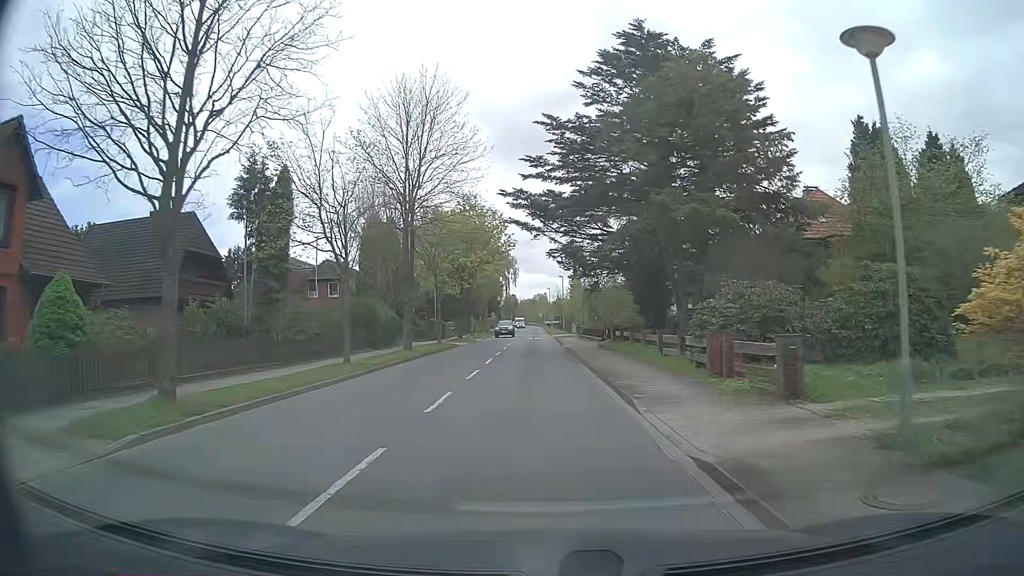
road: tertiary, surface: asphalt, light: Day
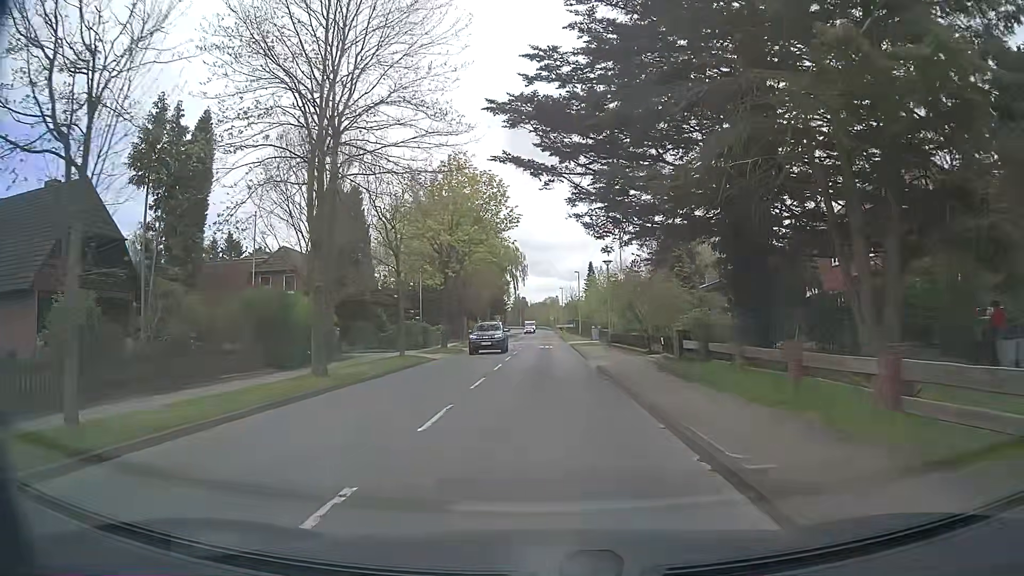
(-0.1, +13.8) m; -1°
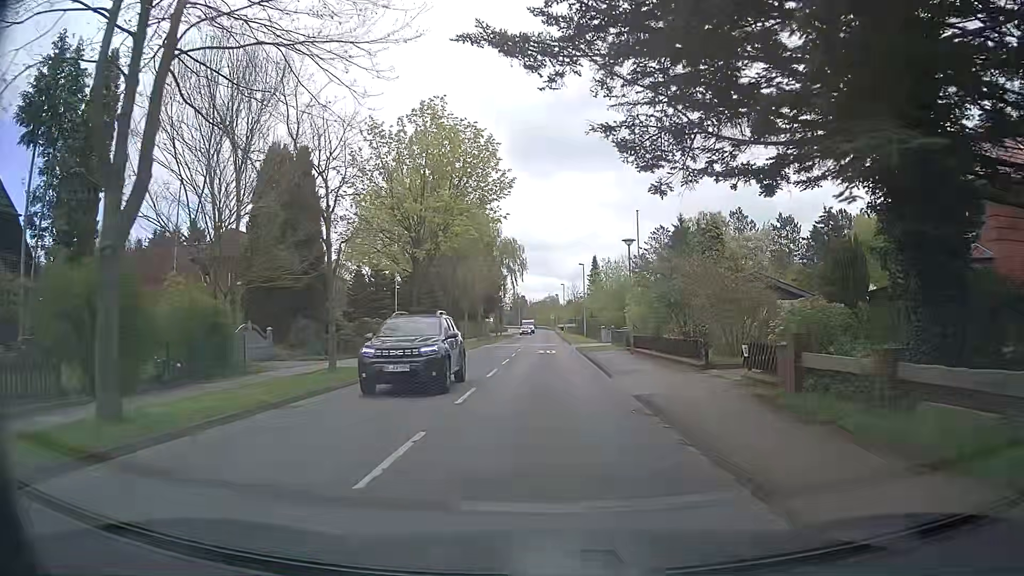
(-0.1, +9.2) m; 0°
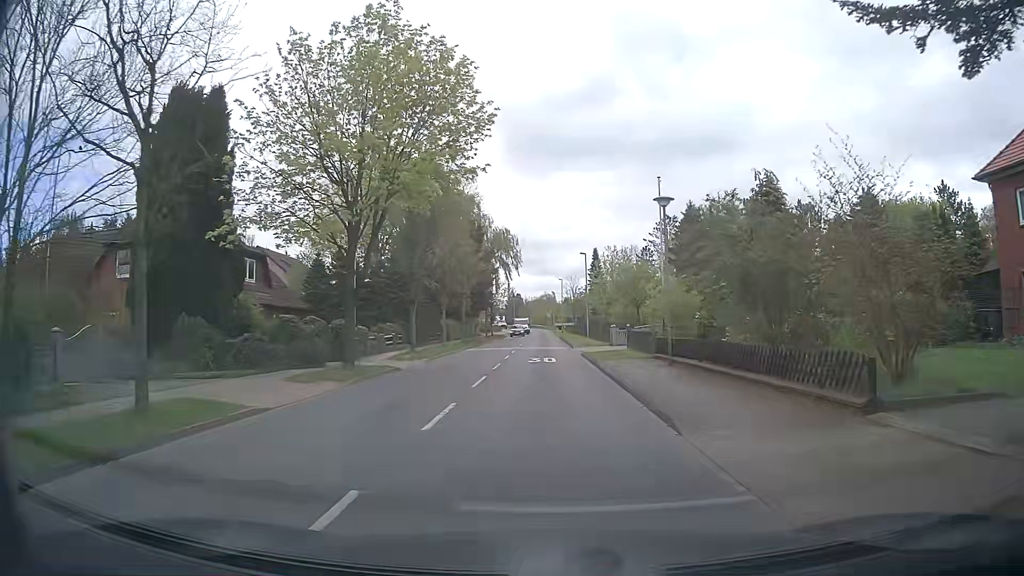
(-0.1, +9.2) m; +1°
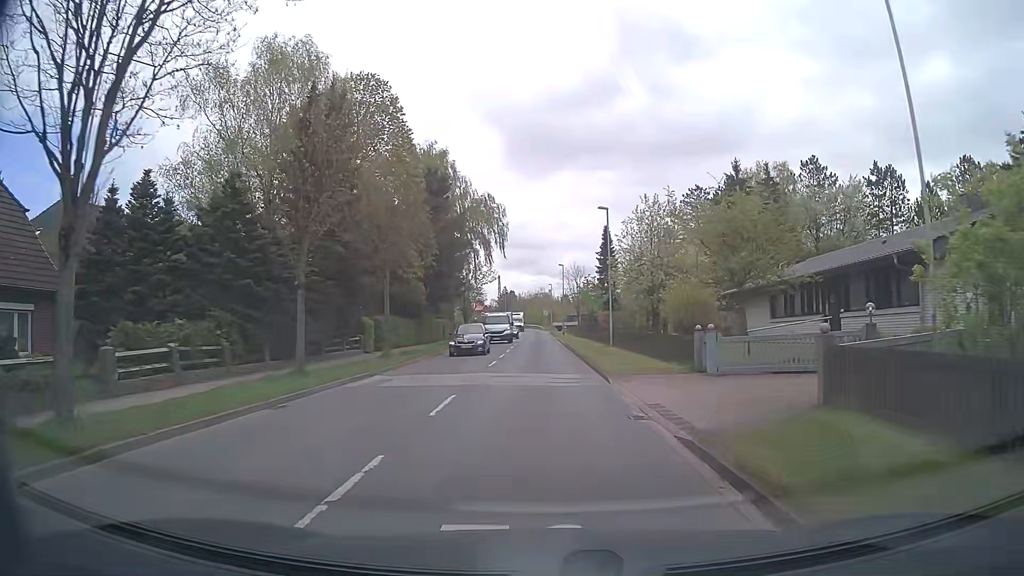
(-0.2, +23.1) m; -1°
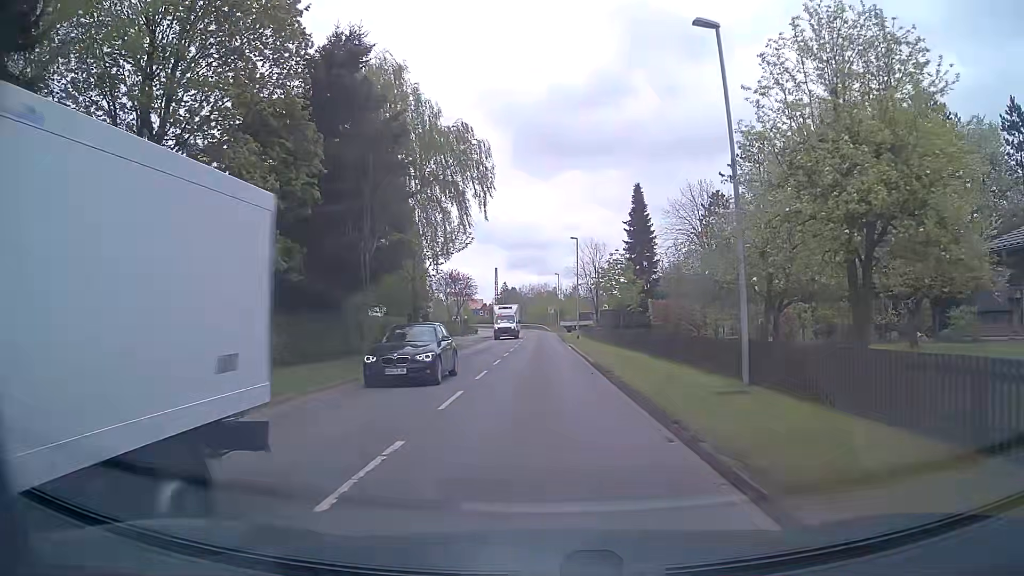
(+0.1, +23.2) m; 0°
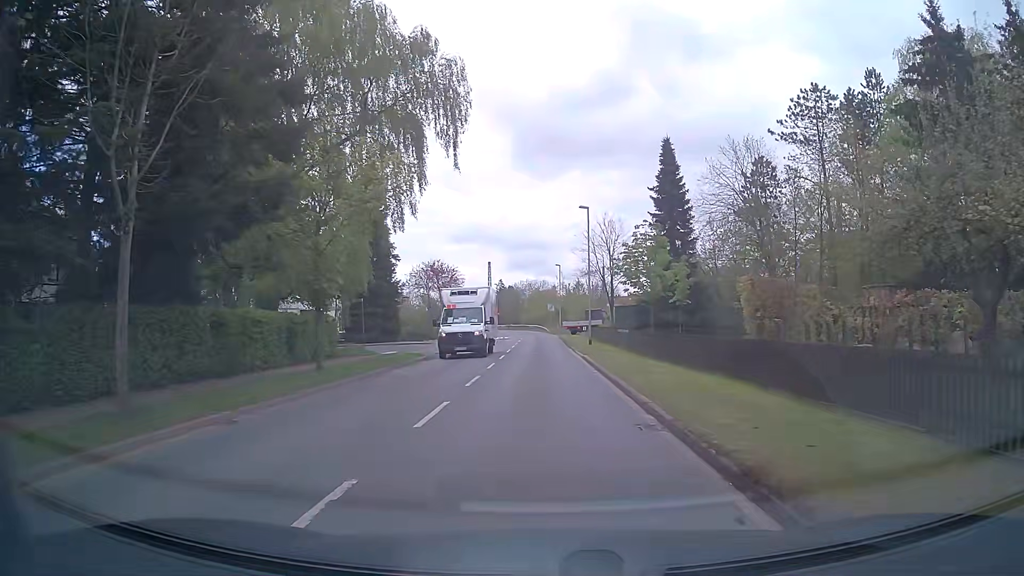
(+0.1, +13.9) m; +1°
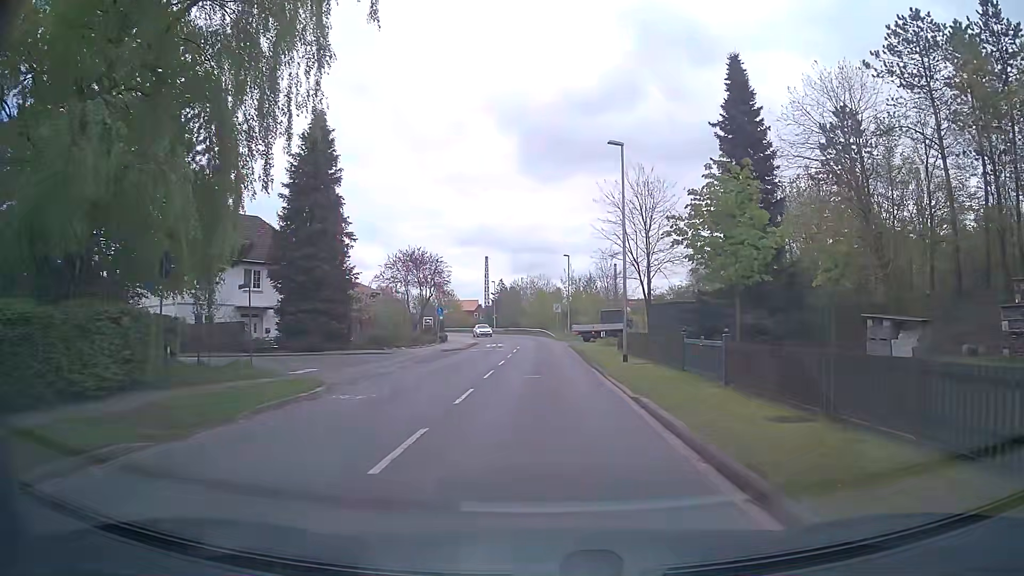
(-0.2, +14.7) m; -1°
(0, +10) (0, +20) (0, +30) (0, +40) (0, +50) (-1, +60) (-2, +70) (-4, +80) (-7, +89) (-10, +99) m
